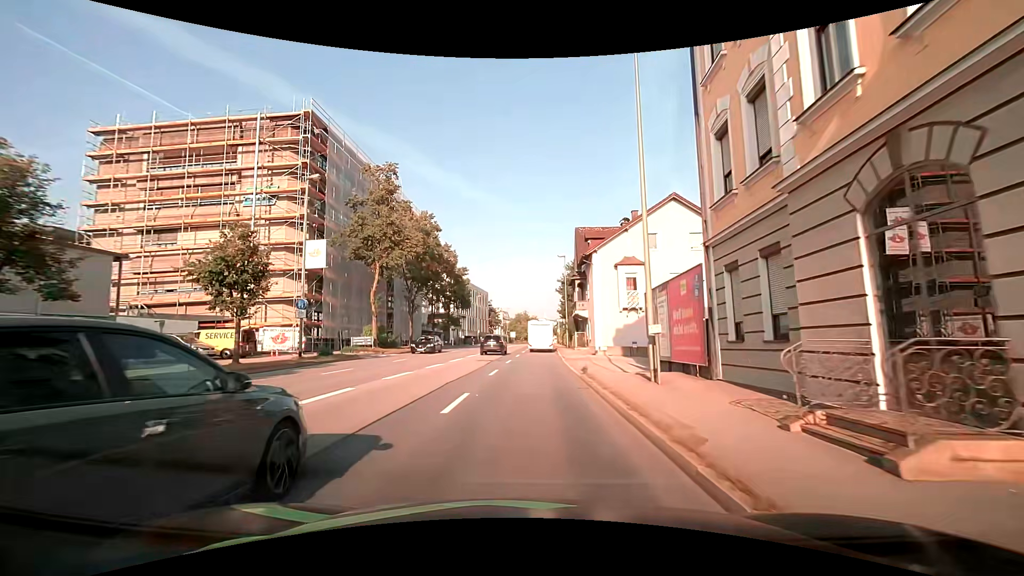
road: primary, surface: asphalt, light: Day
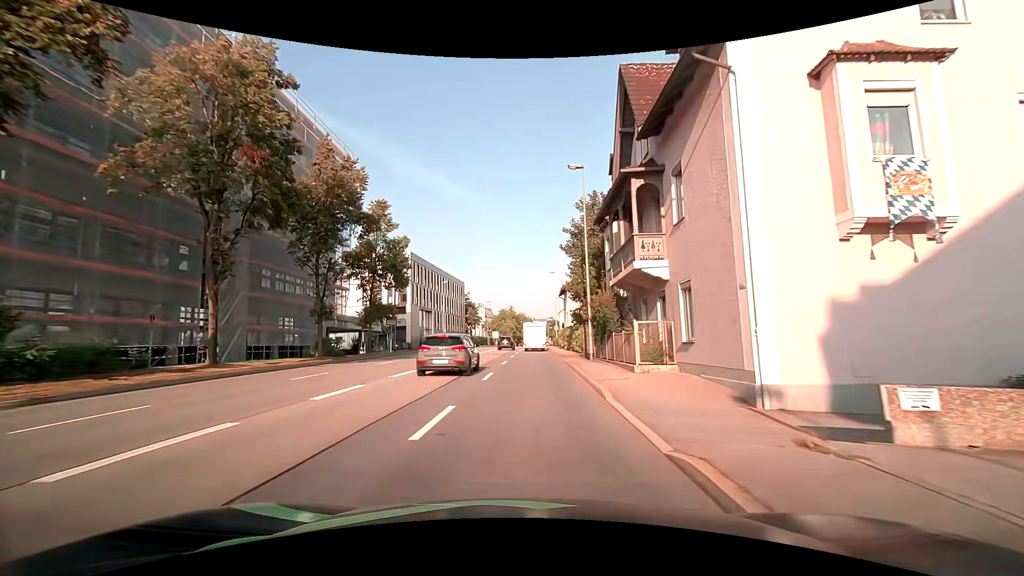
(+0.3, +28.9) m; +1°
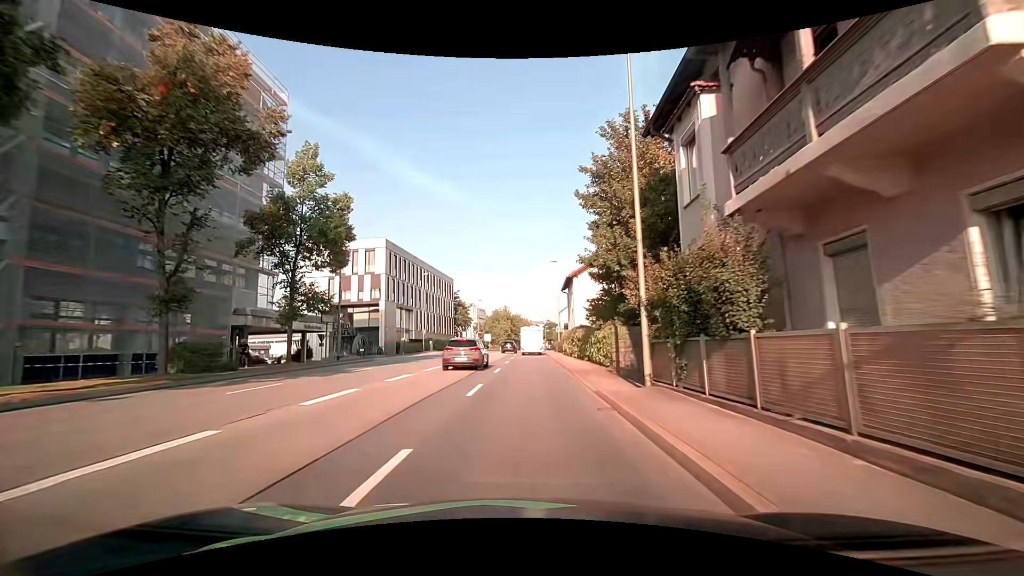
(0.0, +12.5) m; +1°
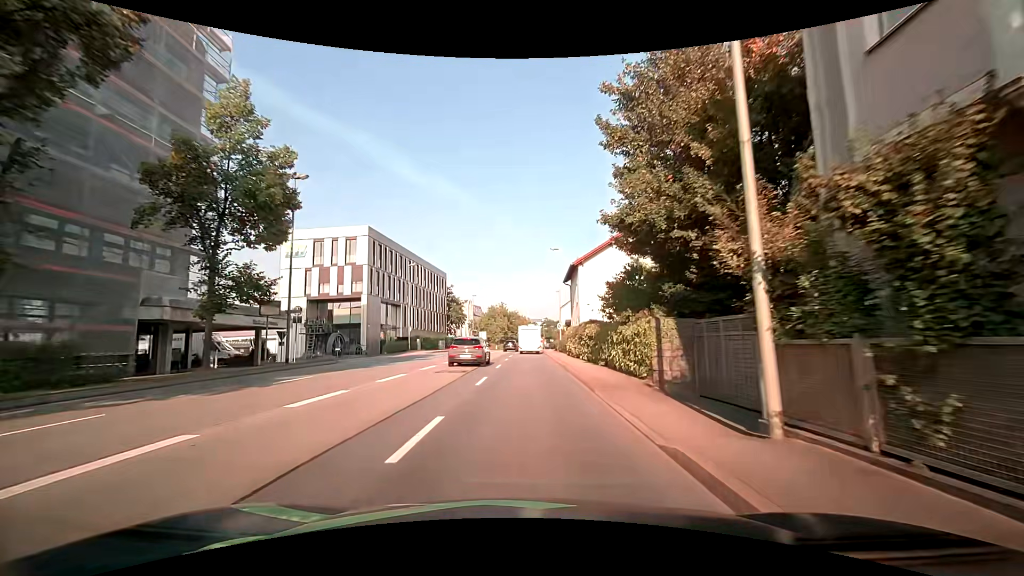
(0.0, +6.5) m; -1°
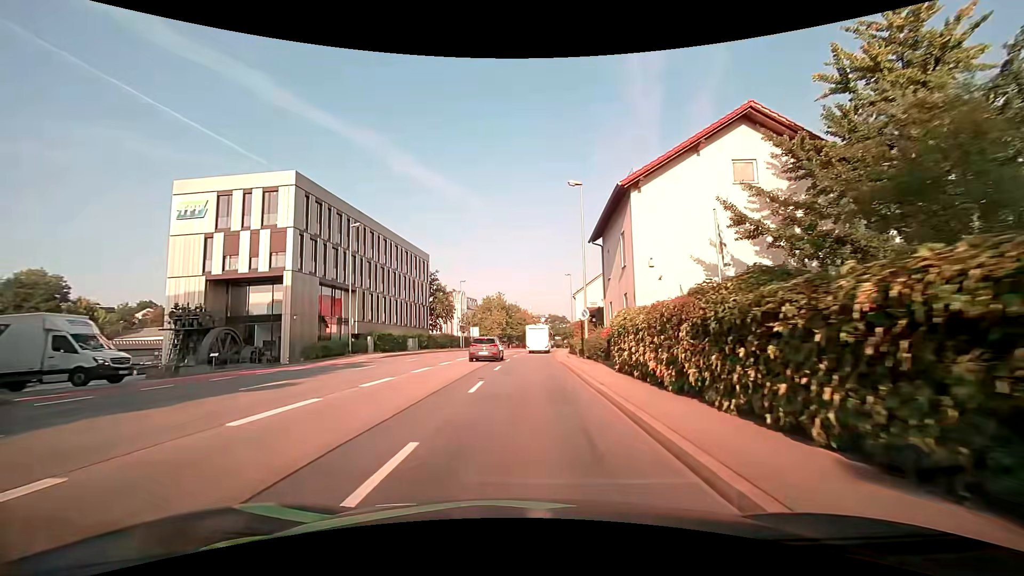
(+0.2, +19.8) m; 0°
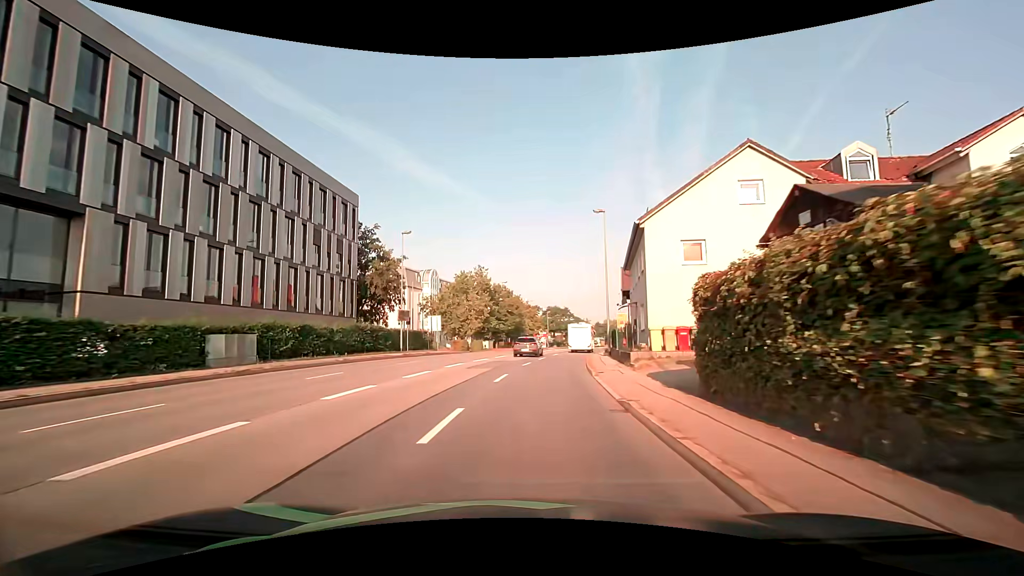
(0.0, +32.4) m; 0°
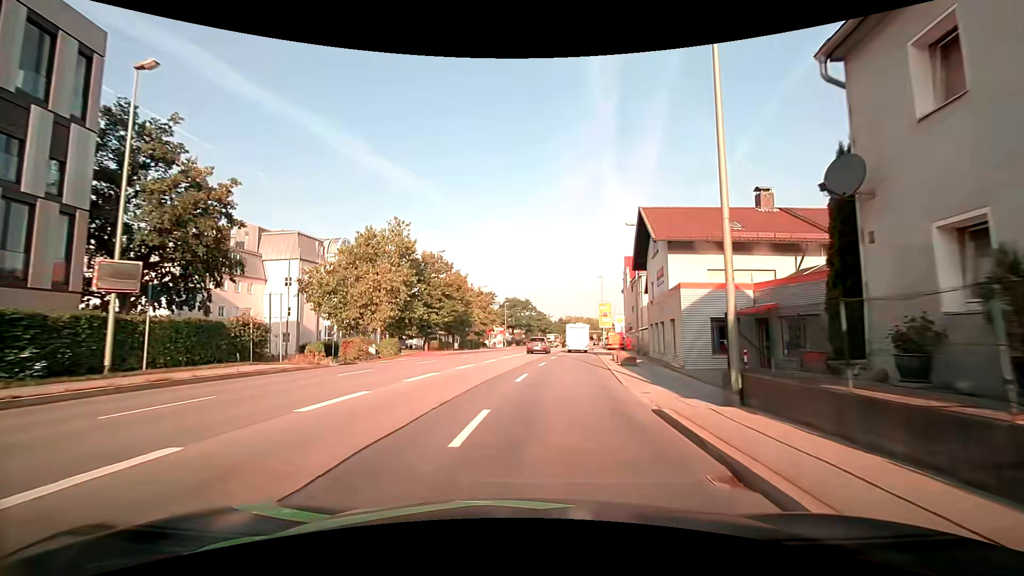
(+0.9, +25.1) m; +5°
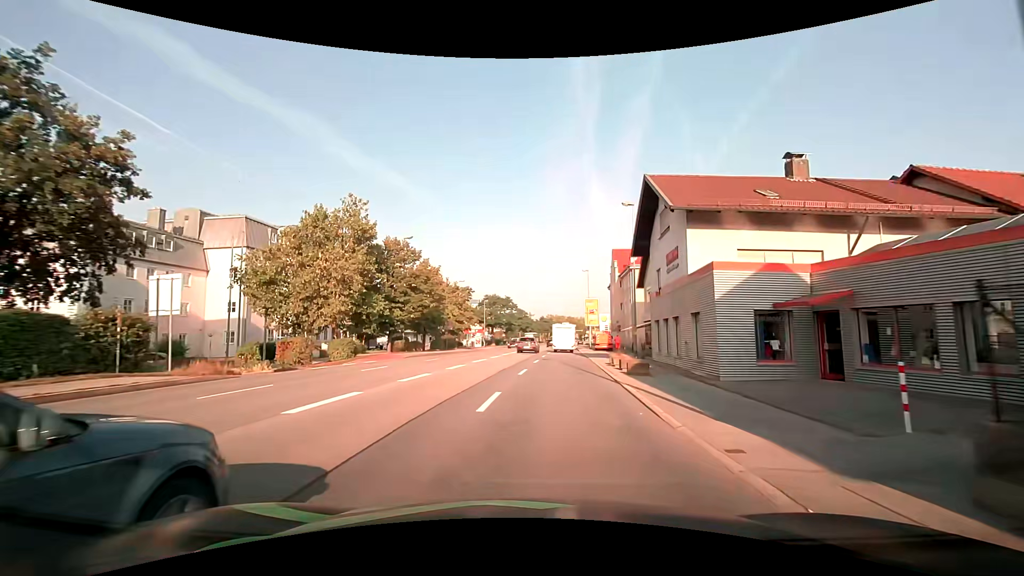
(+0.1, +6.1) m; +2°
(0, +10) (+1, +20) (+2, +30) (+3, +40) (+3, +50) (+4, +60) (+5, +70) (+6, +80) (+6, +90) (+7, +100) m
